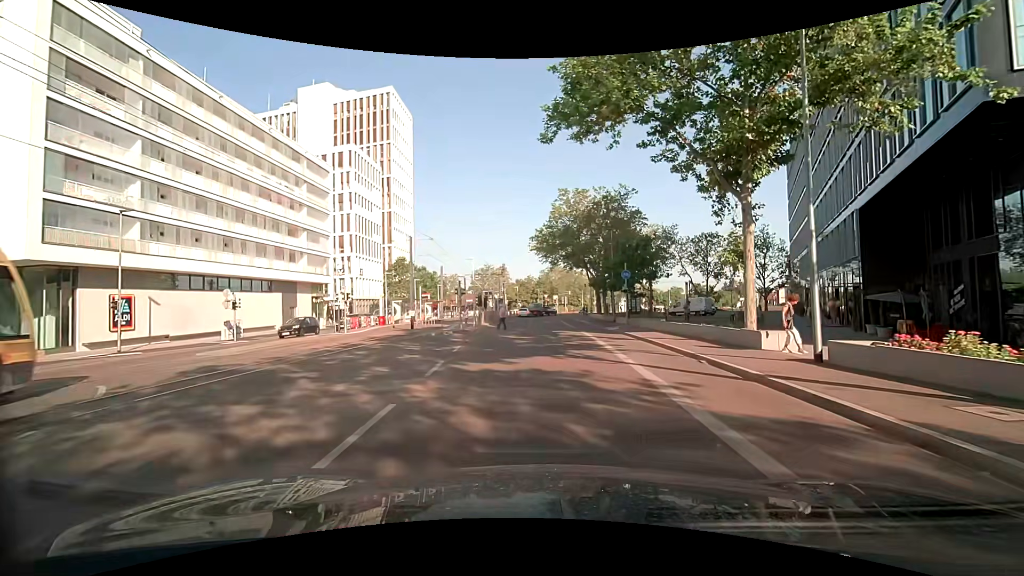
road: secondary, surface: asphalt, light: Day
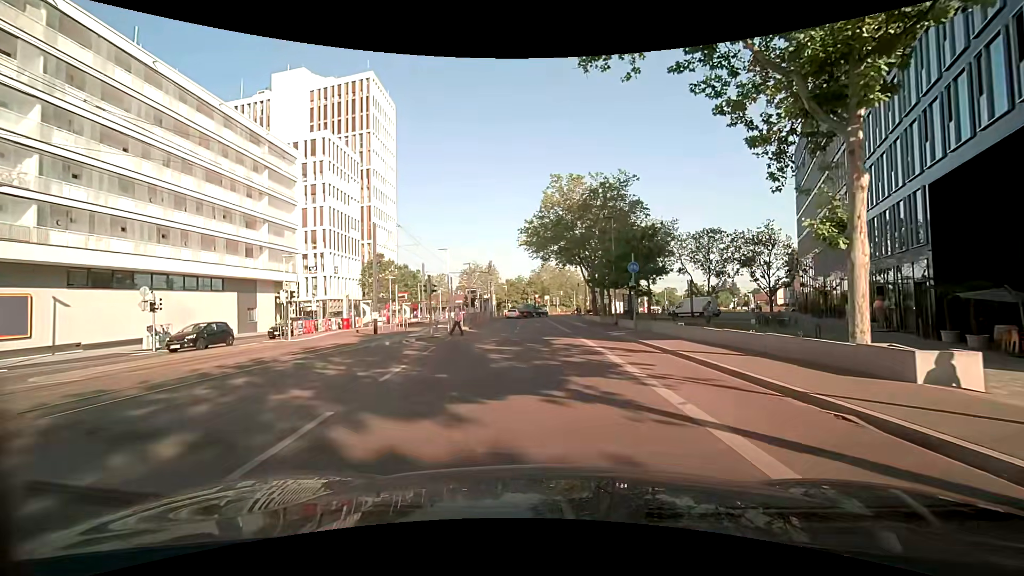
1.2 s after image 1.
(+0.2, +6.6) m; +2°
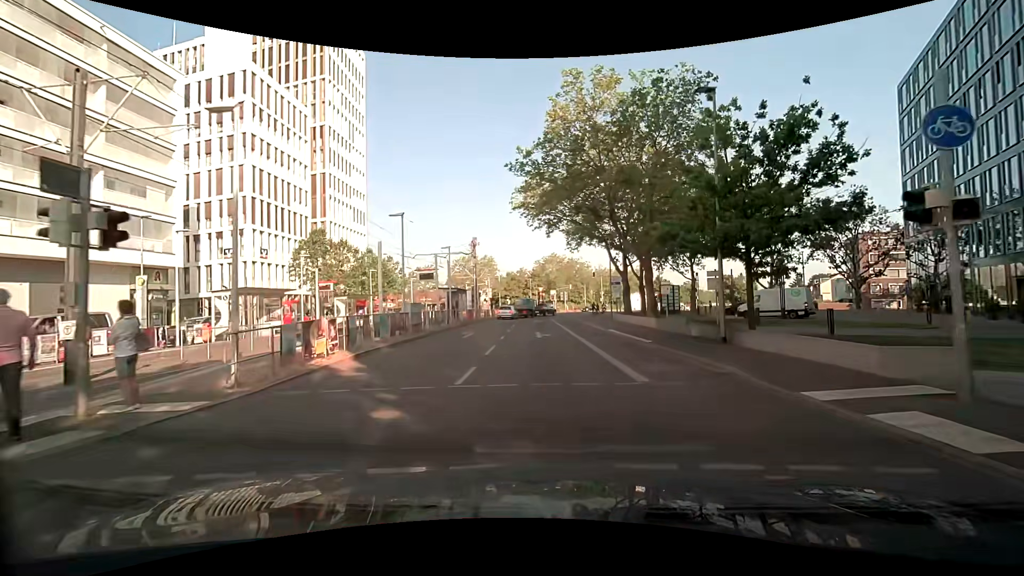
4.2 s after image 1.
(-0.3, +21.6) m; -2°
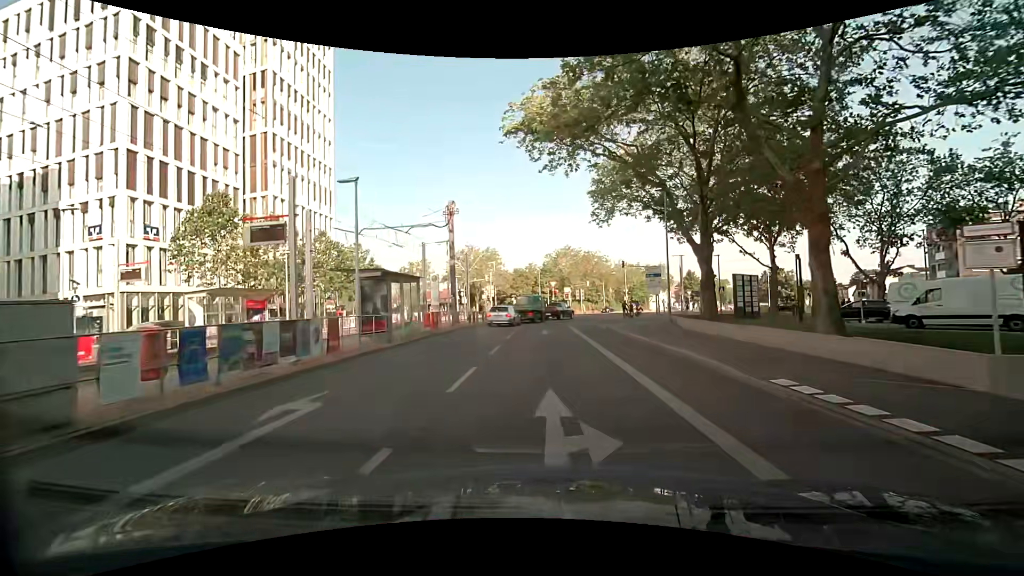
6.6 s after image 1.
(+0.1, +18.0) m; 0°
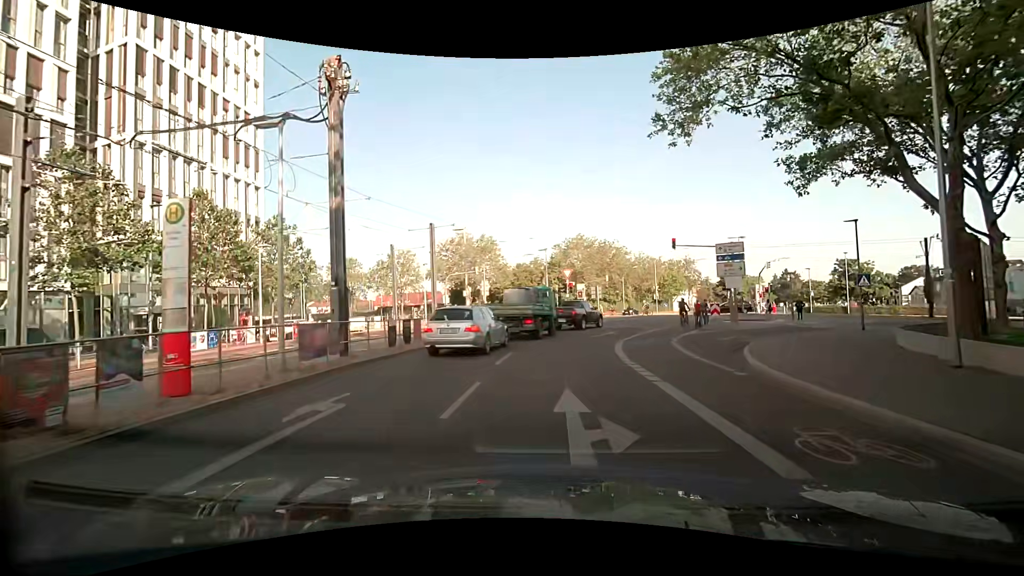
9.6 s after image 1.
(-0.2, +19.4) m; 0°
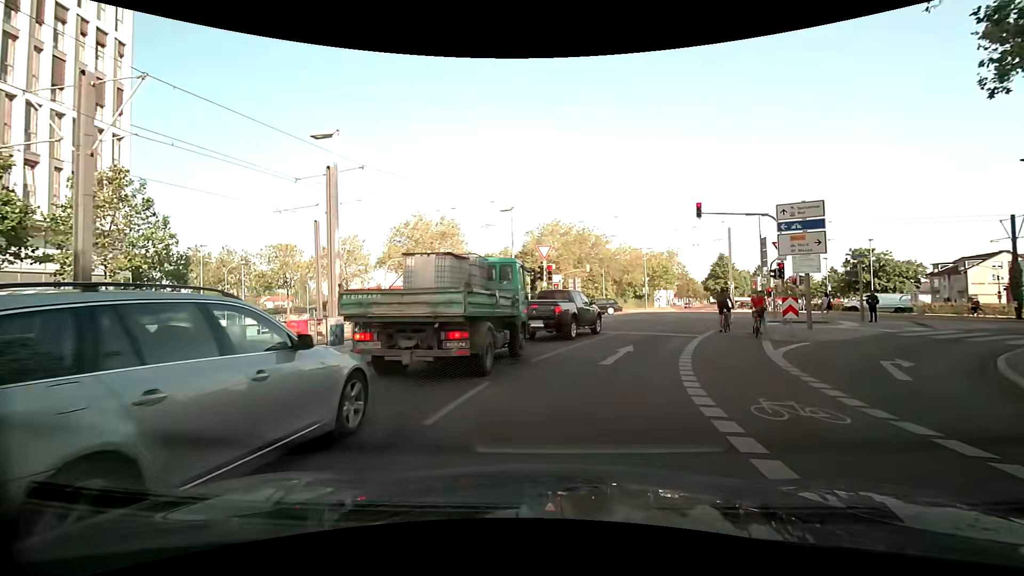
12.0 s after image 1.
(0.0, +12.3) m; +2°
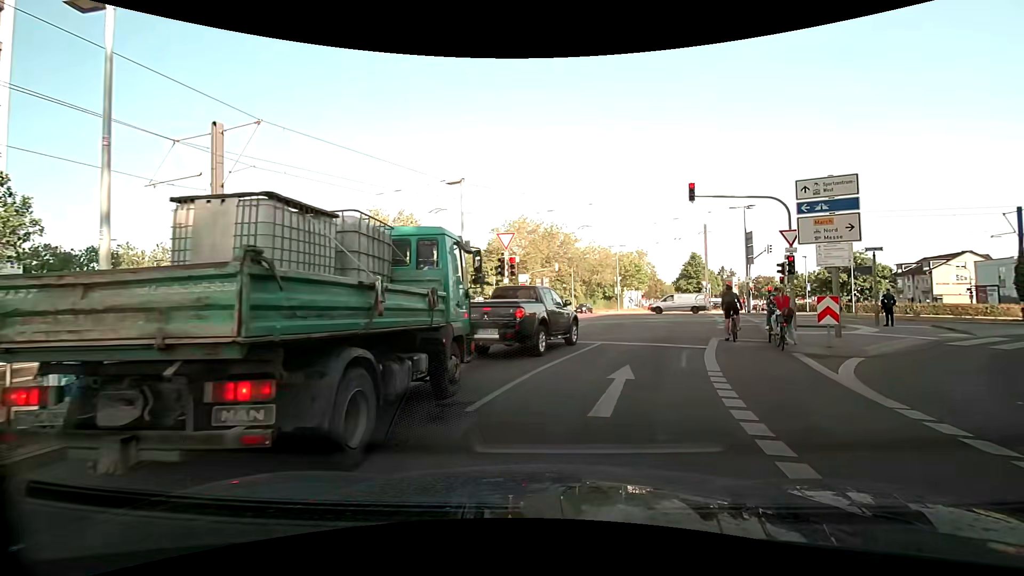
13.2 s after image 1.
(+0.1, +4.9) m; +3°
